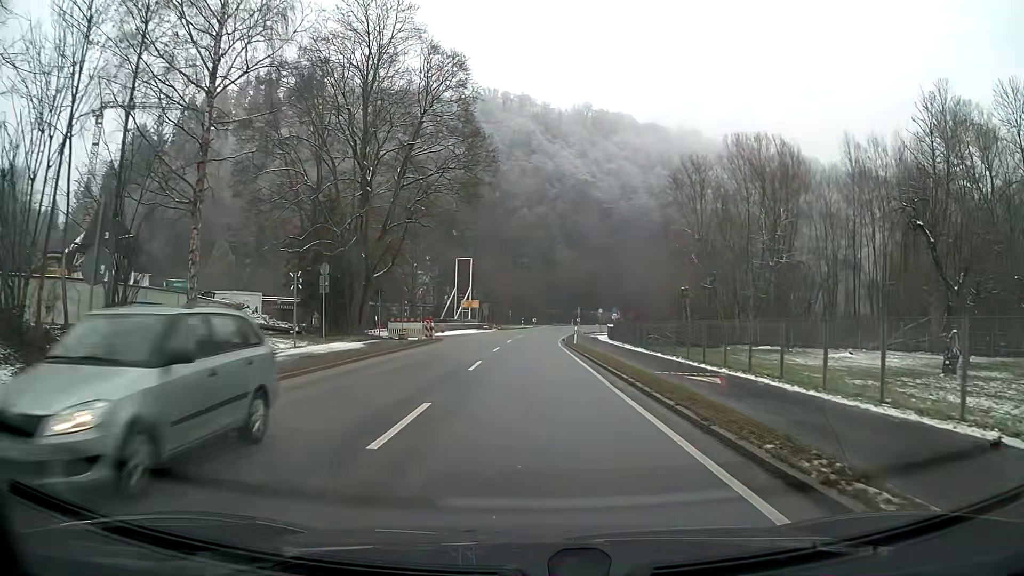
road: primary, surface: asphalt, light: Day
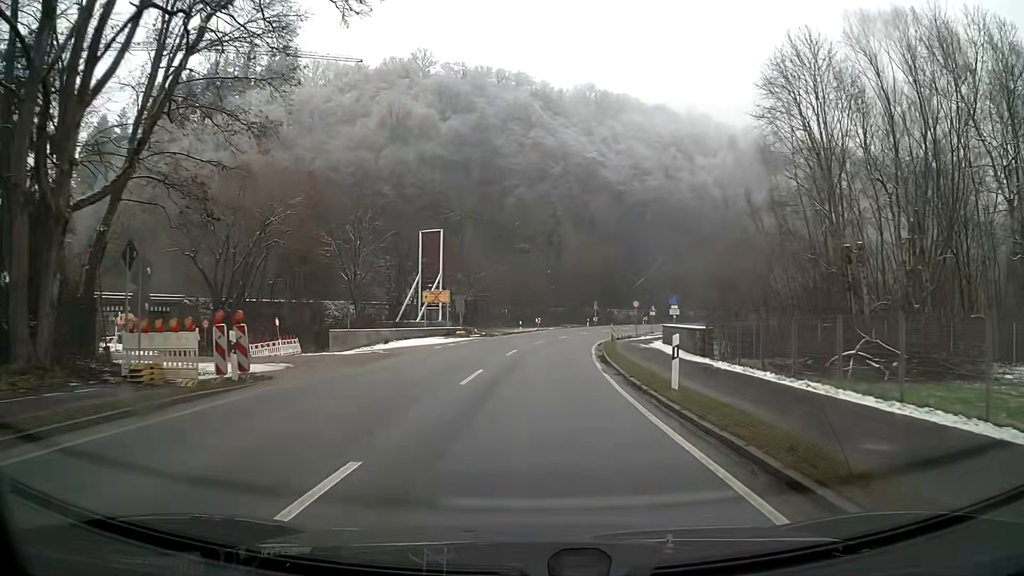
(0.0, +28.8) m; 0°
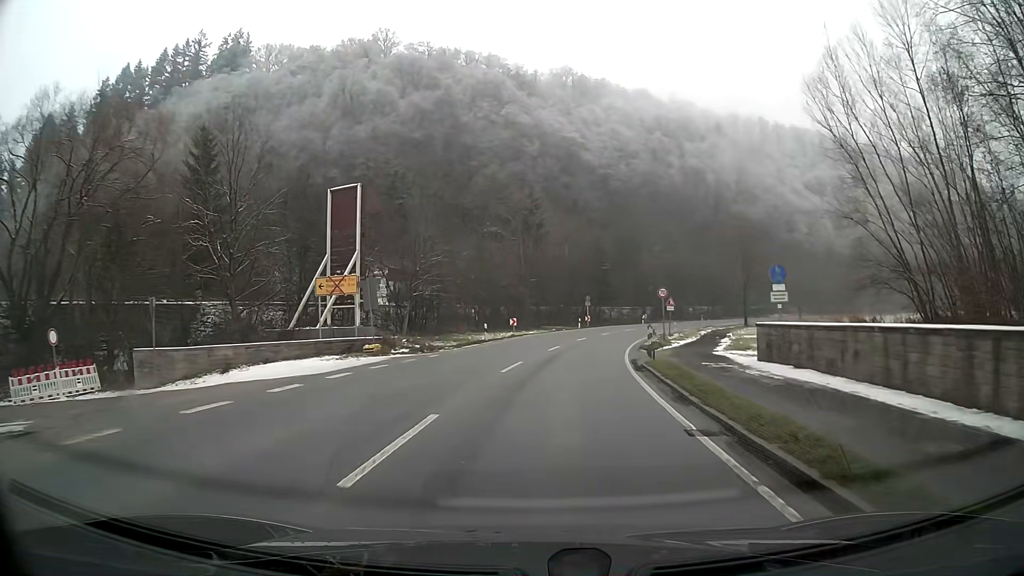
(+0.3, +20.7) m; +2°
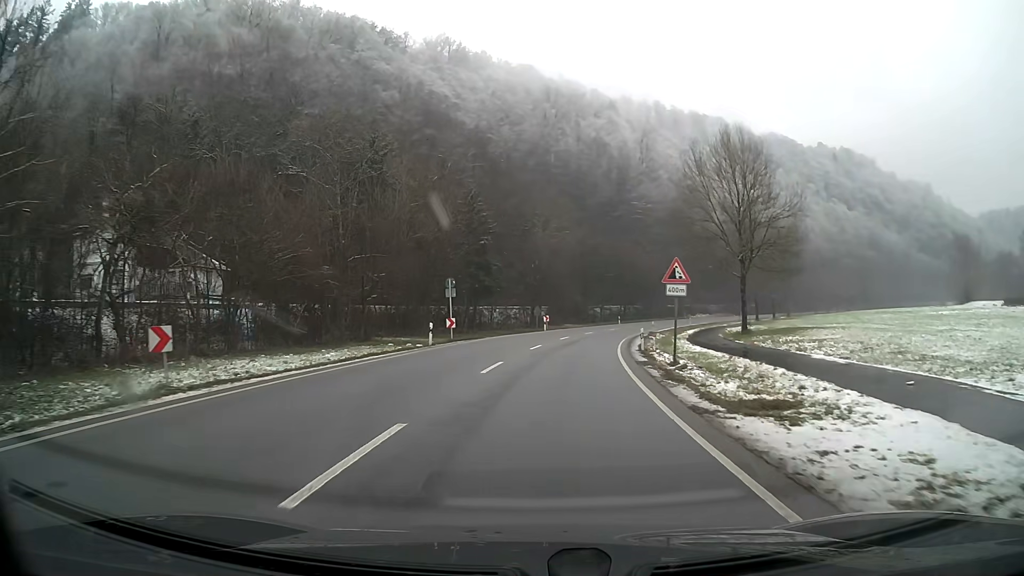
(+3.3, +36.1) m; +11°
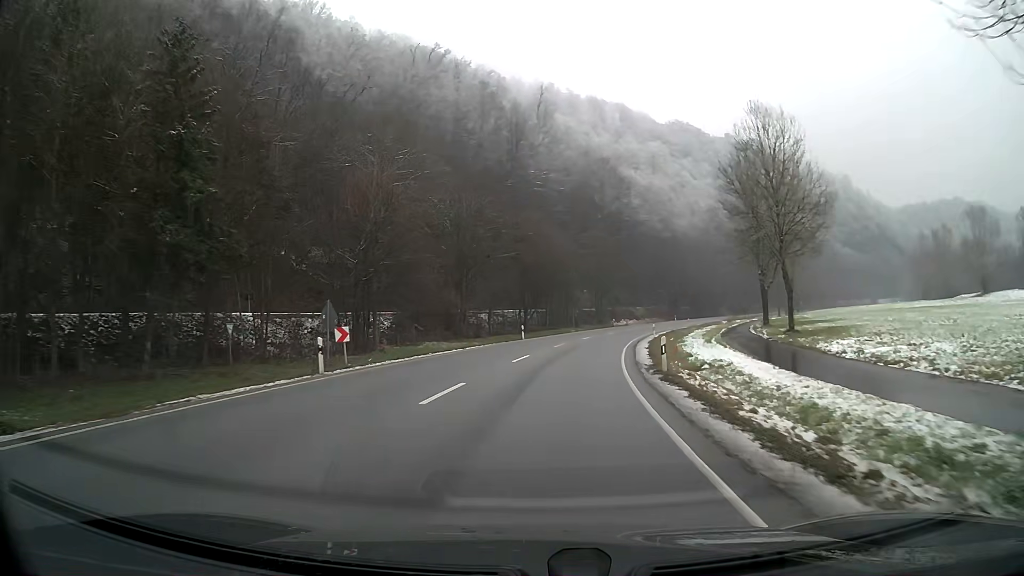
(+3.5, +40.6) m; +9°
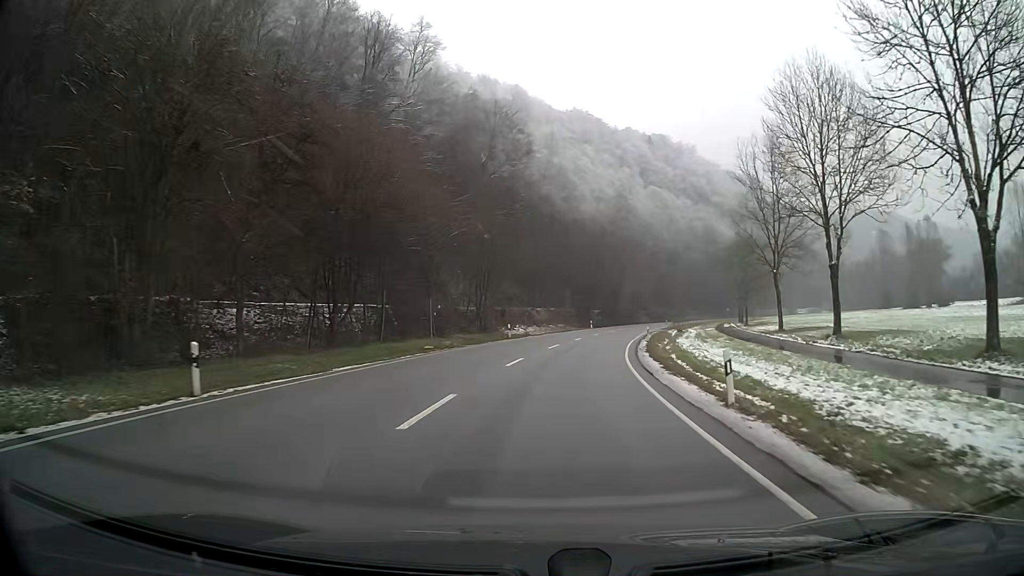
(+3.3, +37.9) m; +10°
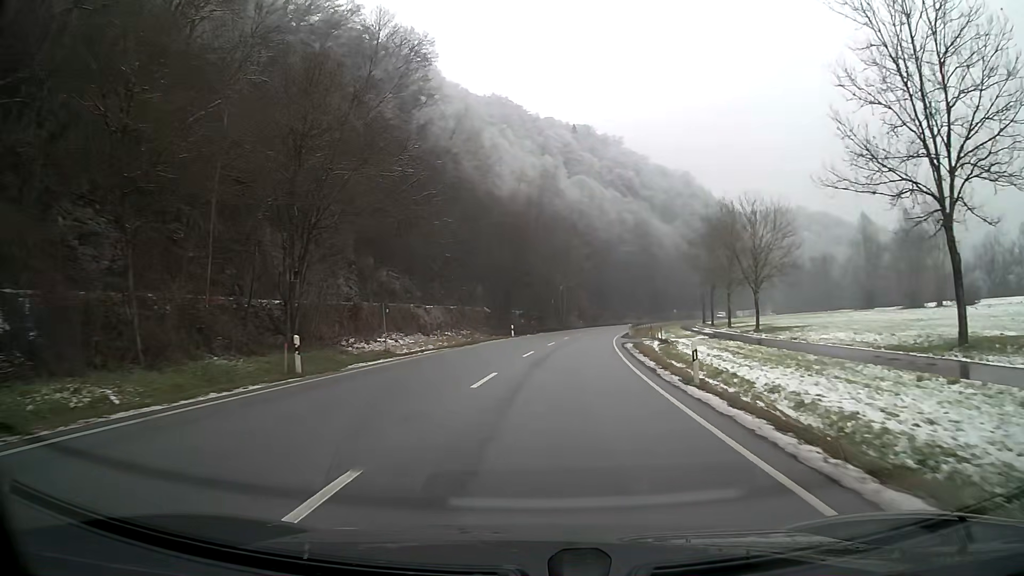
(+1.9, +30.2) m; +7°
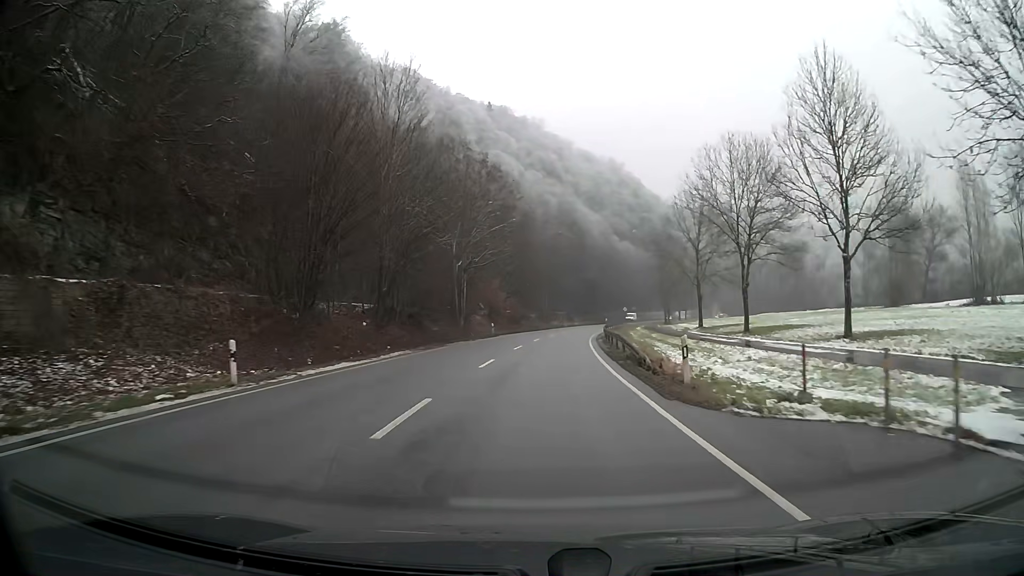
(+2.8, +41.3) m; +7°
